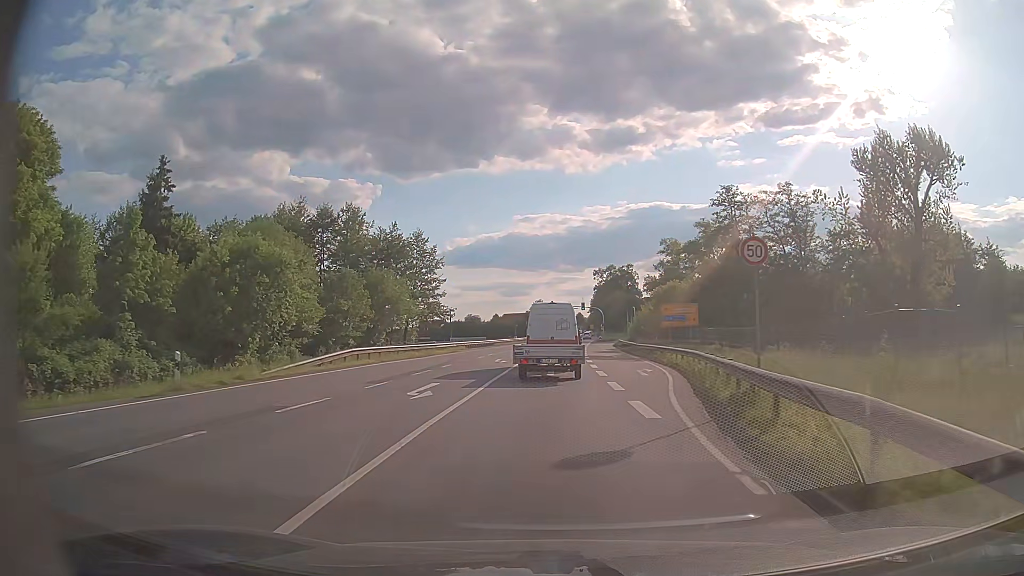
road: primary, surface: asphalt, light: Day
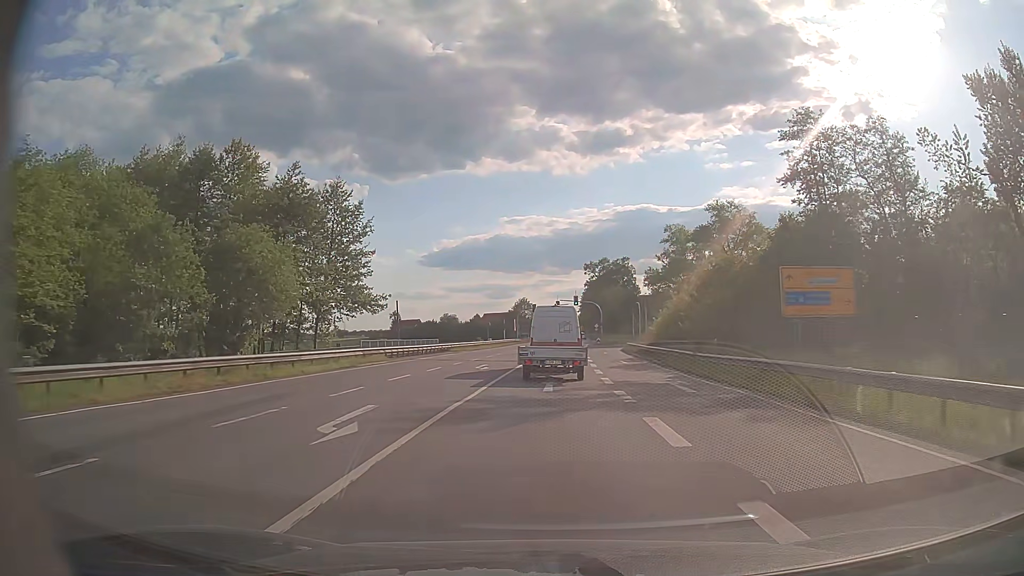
(+0.4, +26.6) m; +2°
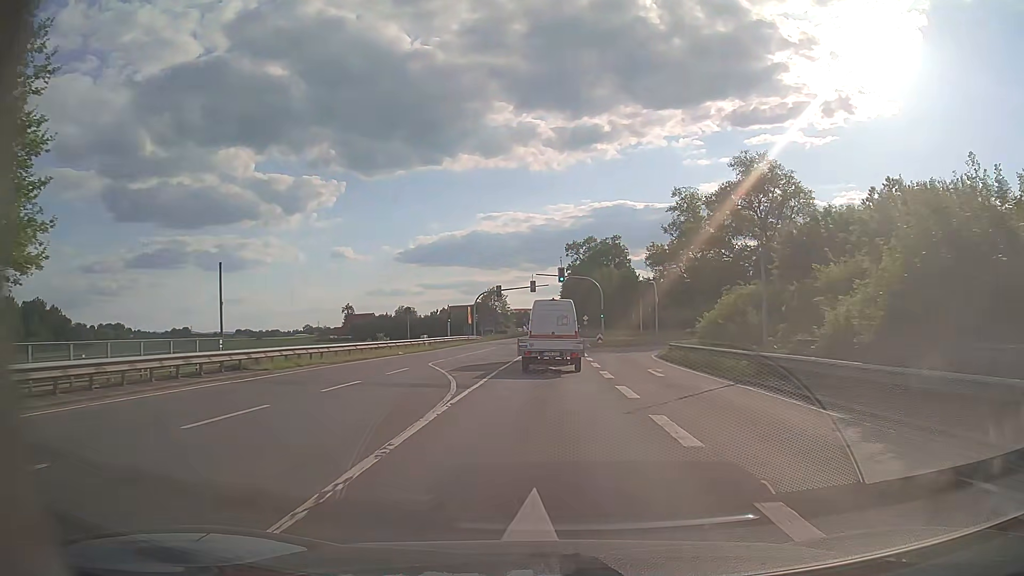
(+0.5, +36.3) m; +2°
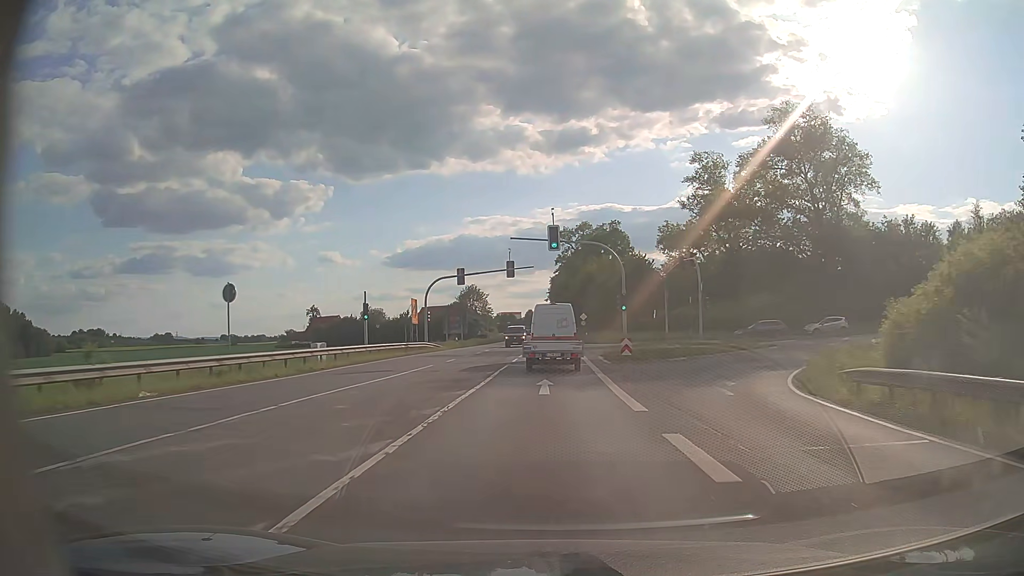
(+0.3, +25.7) m; +1°
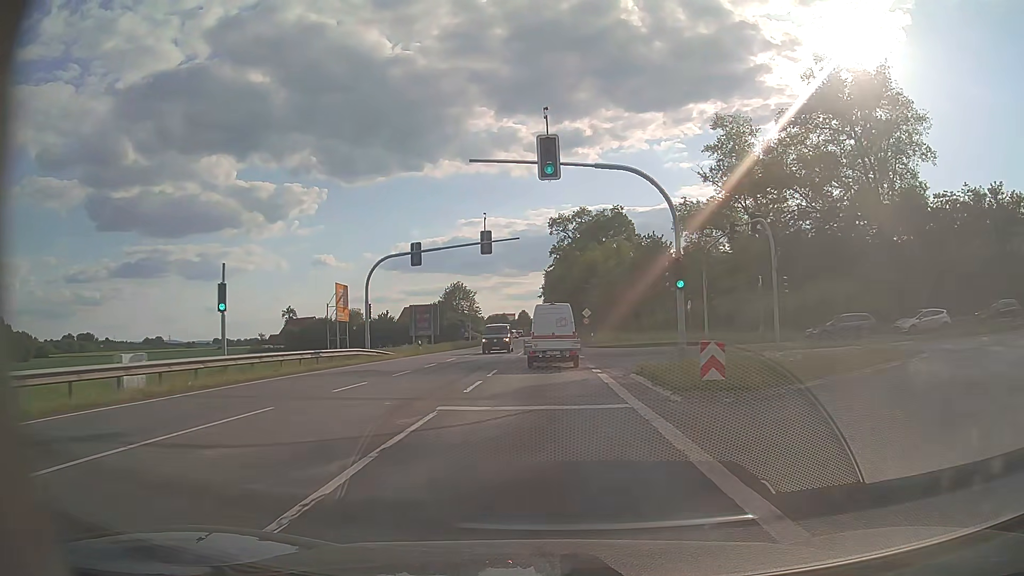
(+0.1, +16.9) m; 0°
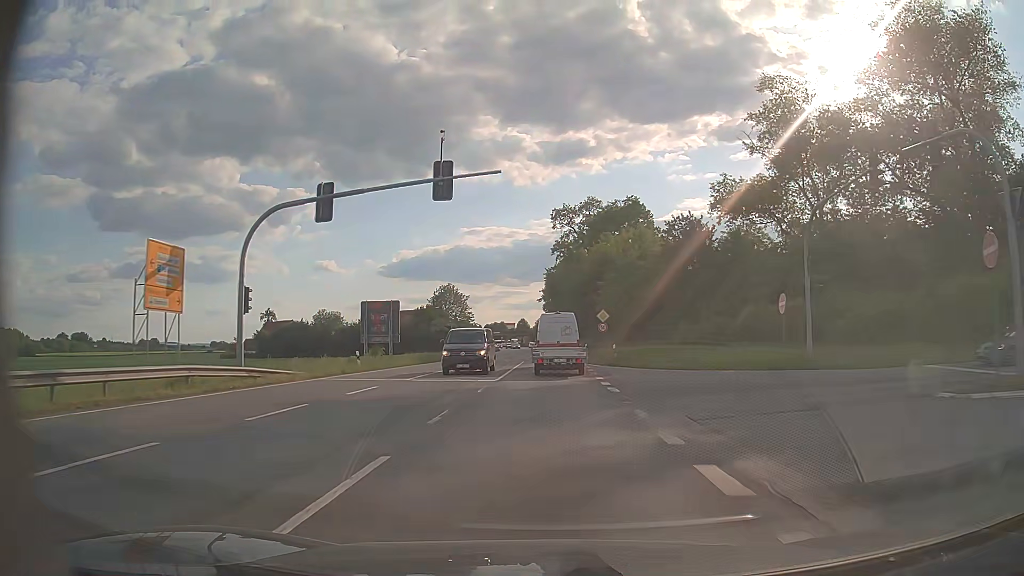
(0.0, +17.2) m; 0°
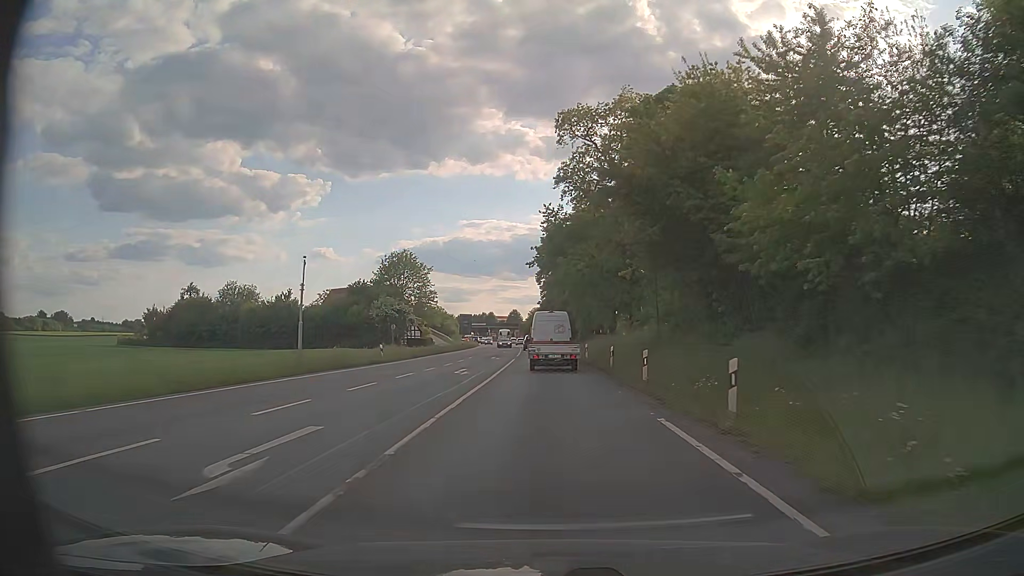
(0.0, +44.2) m; 0°
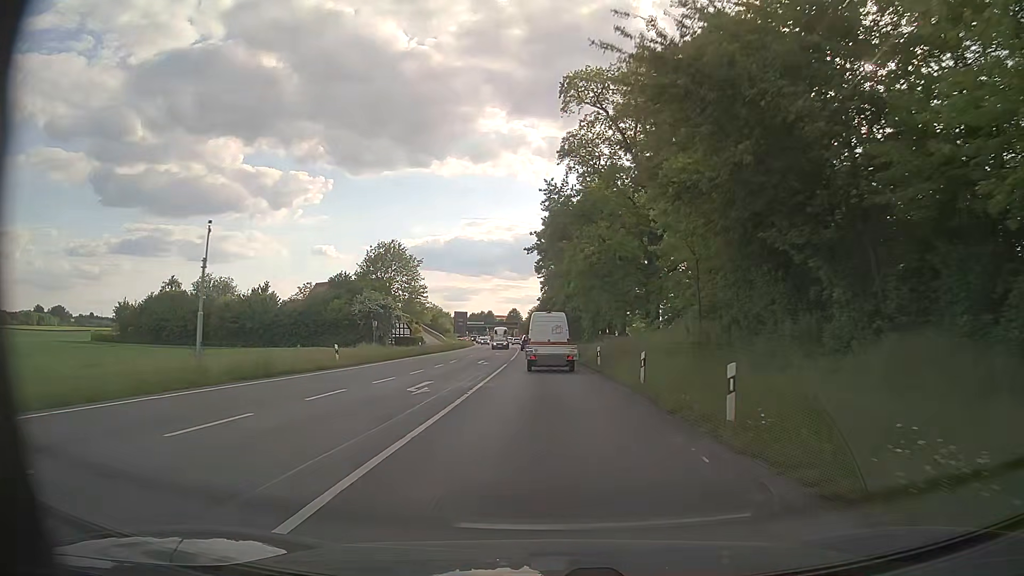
(0.0, +9.0) m; 0°
(0, +10) (0, +20) (0, +30) (0, +40) (0, +50) (-1, +60) (-1, +70) (-1, +80) (-2, +90) (-2, +100) m
